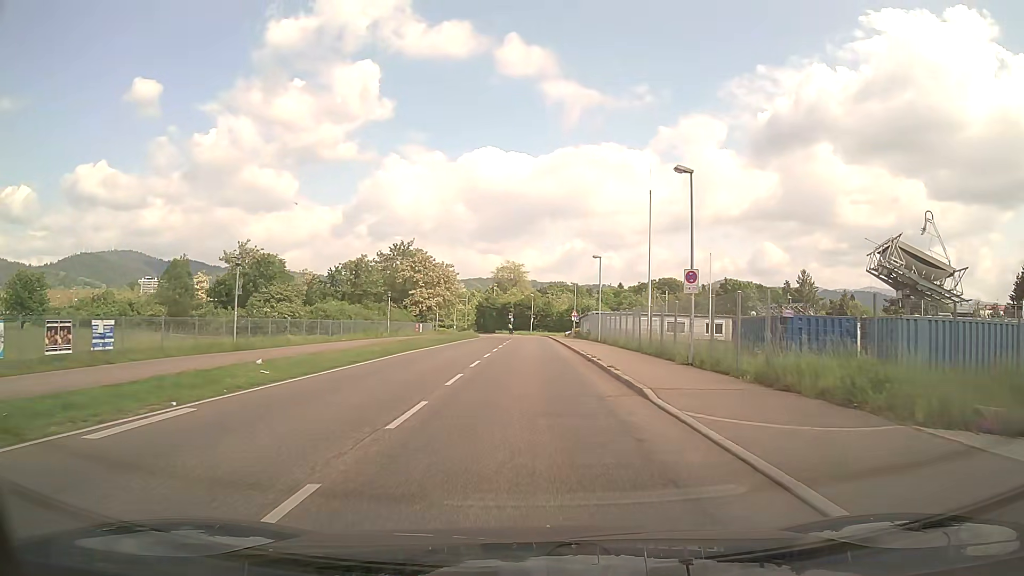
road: unclassified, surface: asphalt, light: Day
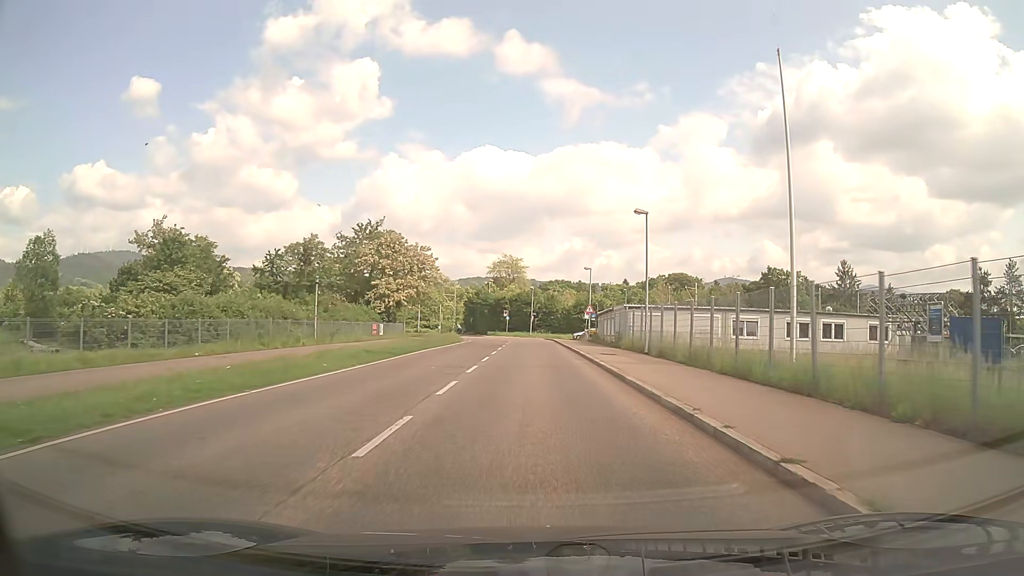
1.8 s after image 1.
(0.0, +19.9) m; 0°
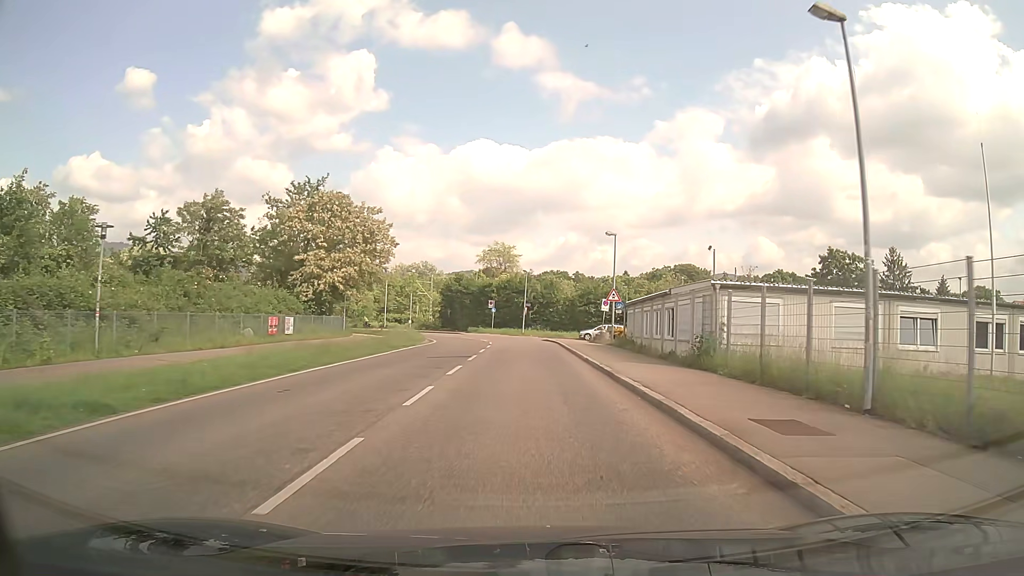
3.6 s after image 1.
(+0.1, +20.2) m; 0°
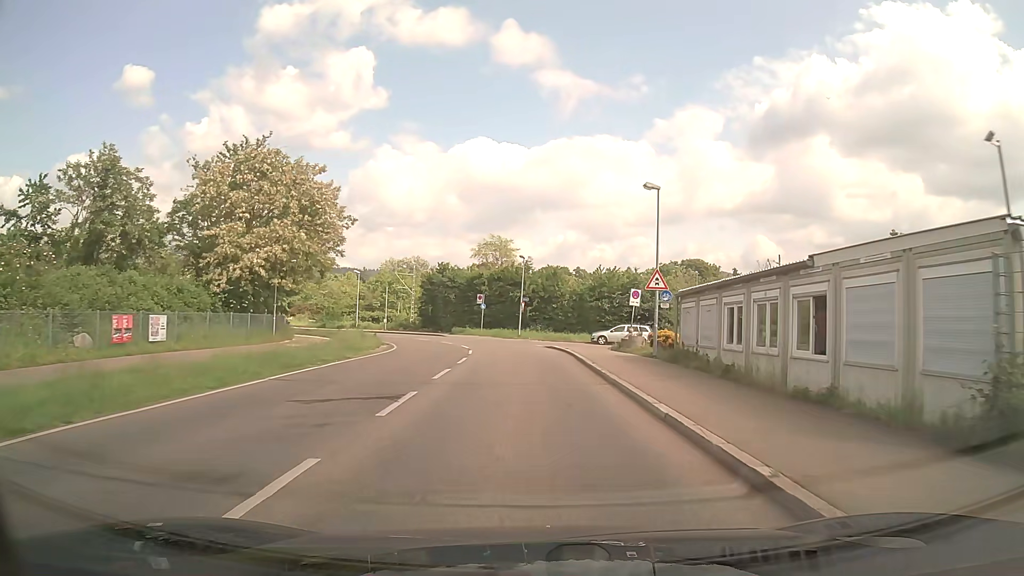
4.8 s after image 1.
(+0.1, +13.2) m; +1°
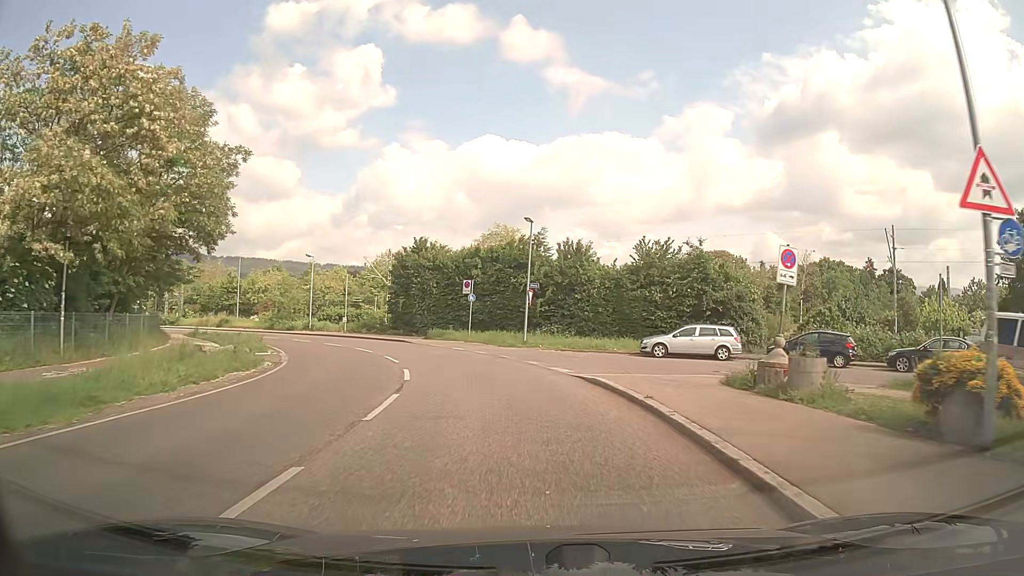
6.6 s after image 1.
(-0.1, +18.1) m; -1°
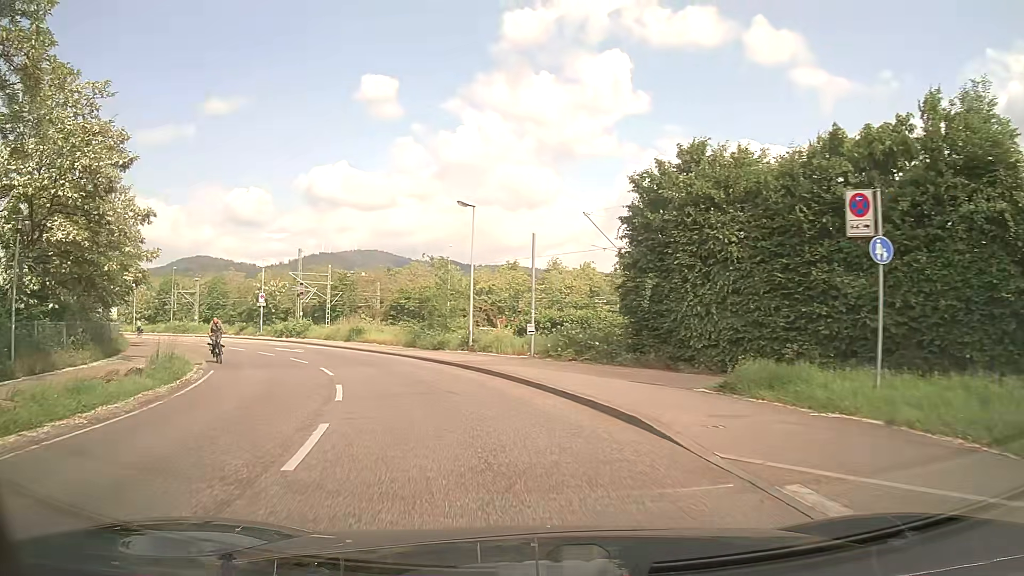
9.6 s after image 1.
(-3.9, +27.2) m; -22°
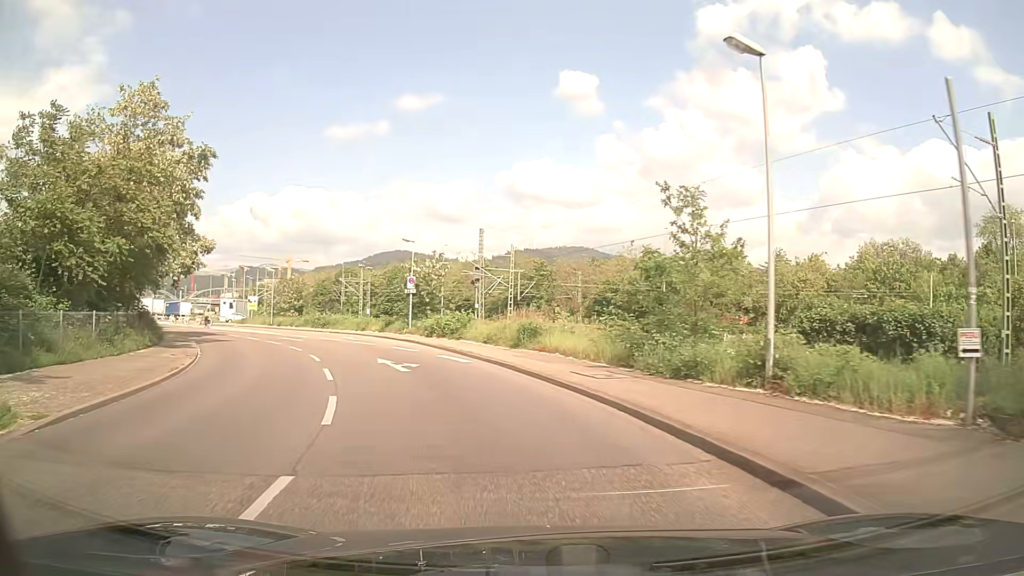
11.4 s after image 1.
(-2.6, +16.0) m; -18°
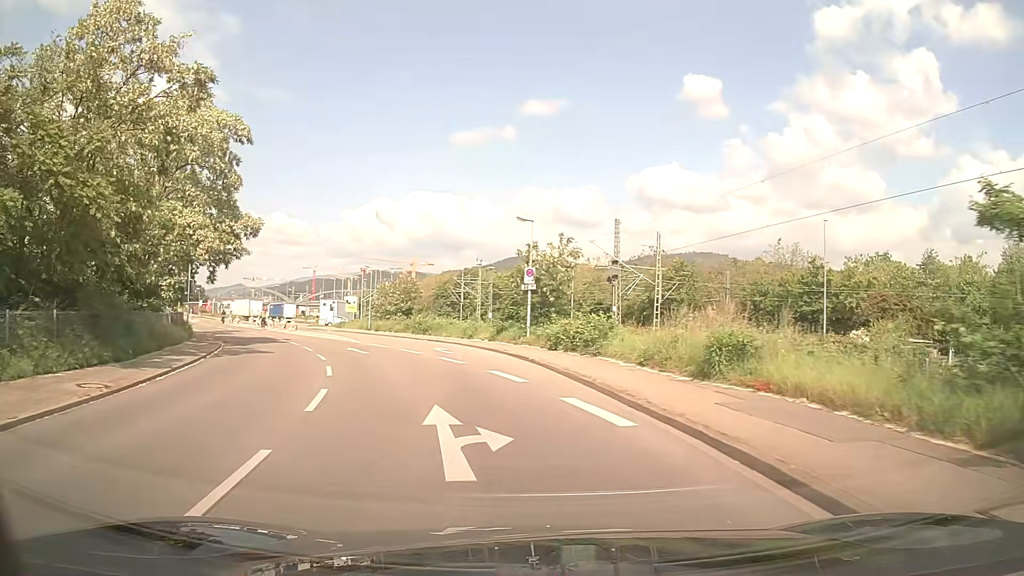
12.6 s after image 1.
(-1.0, +11.0) m; -11°
(-1, +10) (-3, +20) (-7, +29) (-12, +38) (-17, +46) (-23, +55) (-29, +63) (-34, +71) (-40, +79) (-45, +88) m
